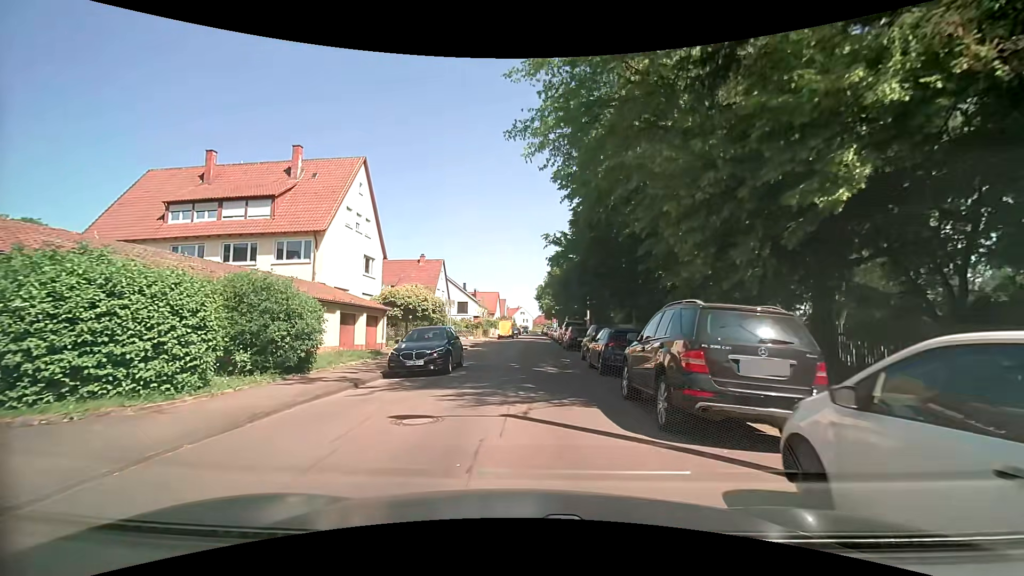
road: residential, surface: asphalt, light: Day
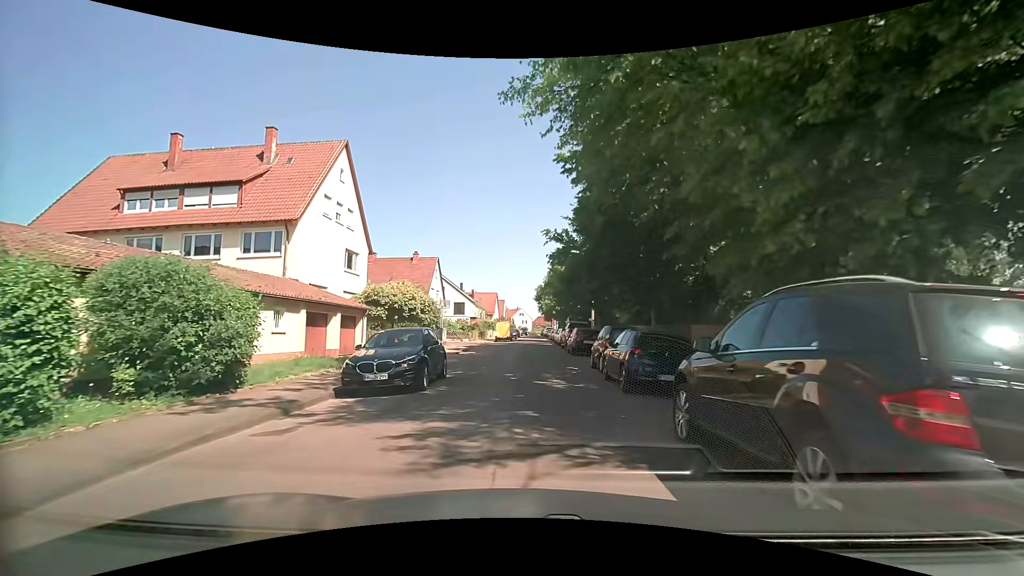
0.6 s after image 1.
(0.0, +3.6) m; +1°
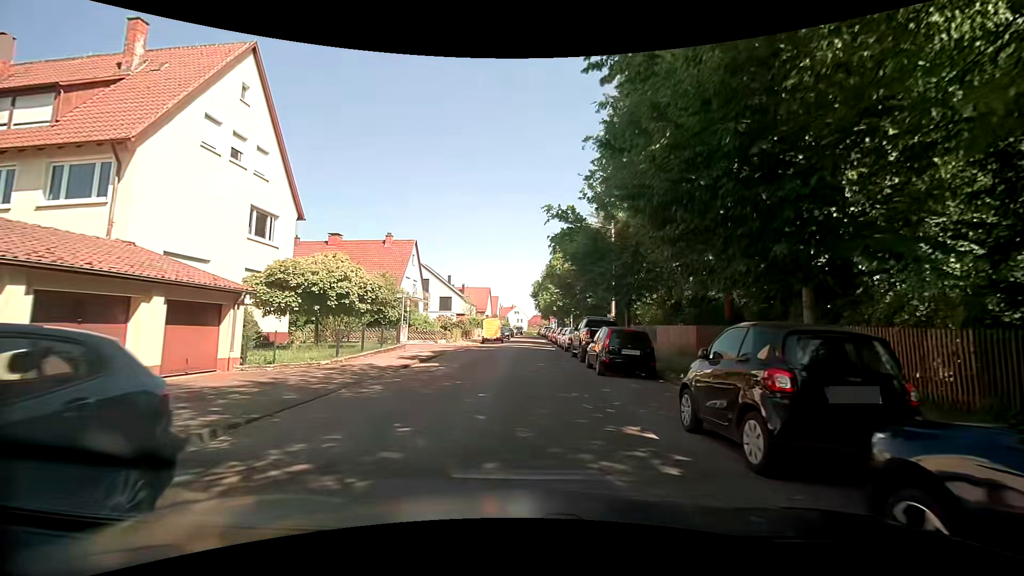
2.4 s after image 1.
(-0.1, +11.1) m; +1°
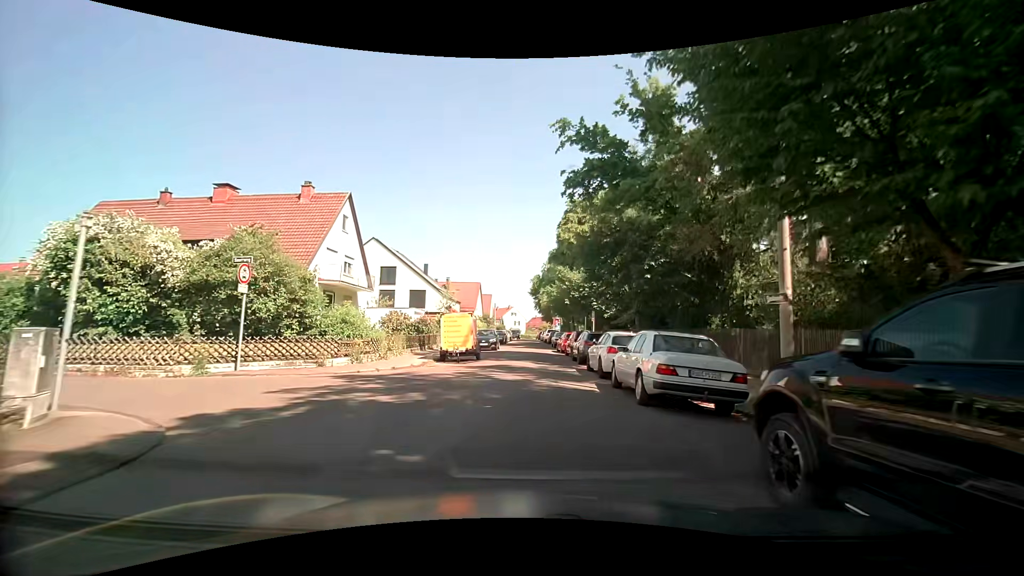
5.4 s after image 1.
(-0.1, +19.6) m; 0°
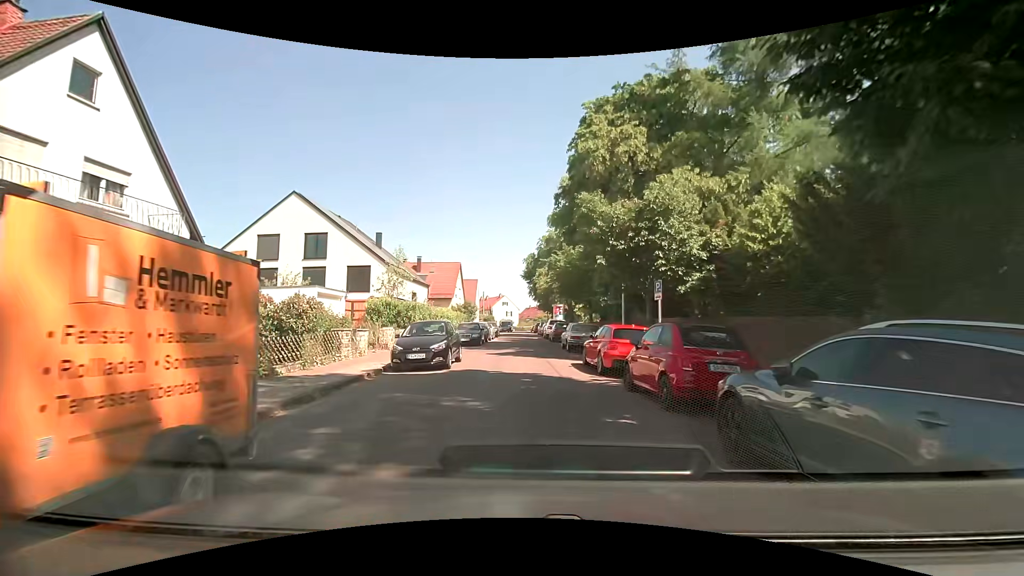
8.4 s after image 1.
(-0.2, +19.2) m; -1°
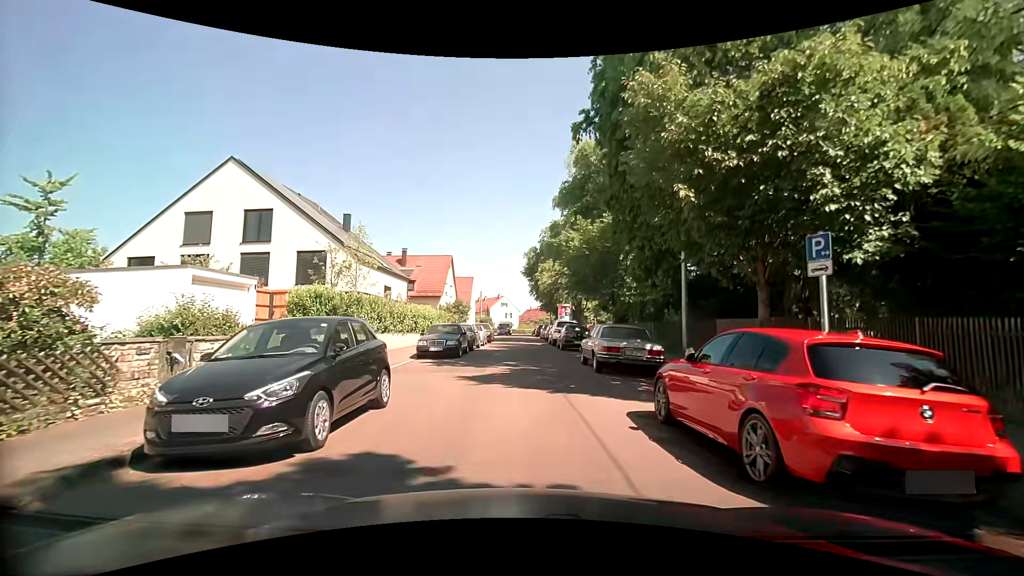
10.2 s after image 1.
(+0.2, +9.3) m; 0°
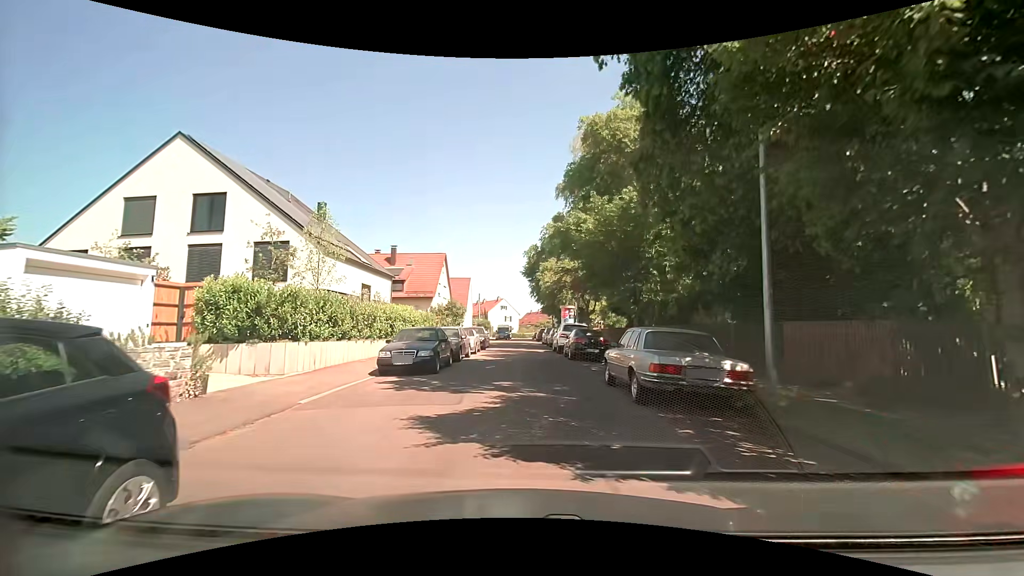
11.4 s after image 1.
(+0.1, +5.2) m; -1°
